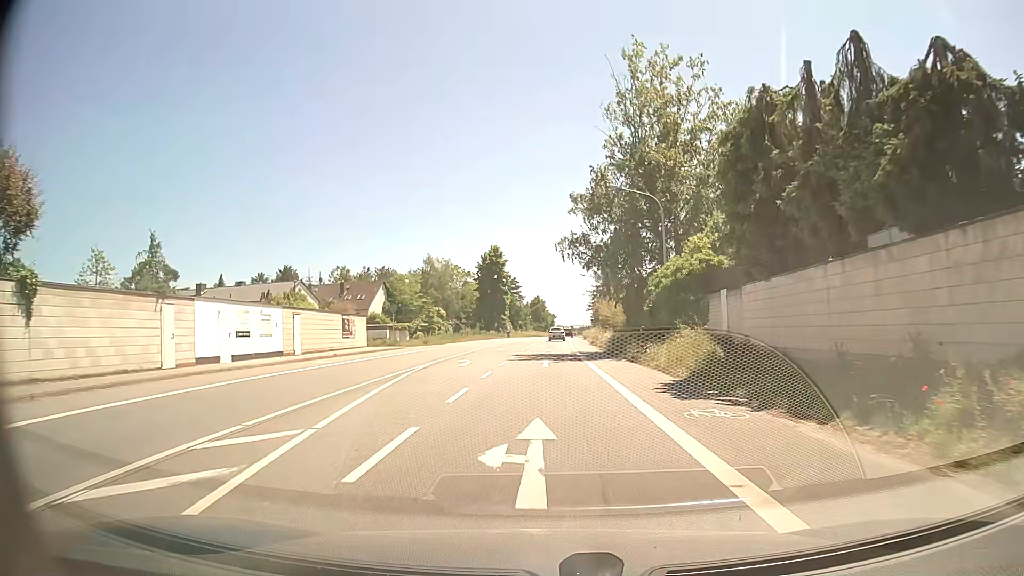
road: primary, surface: asphalt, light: Day
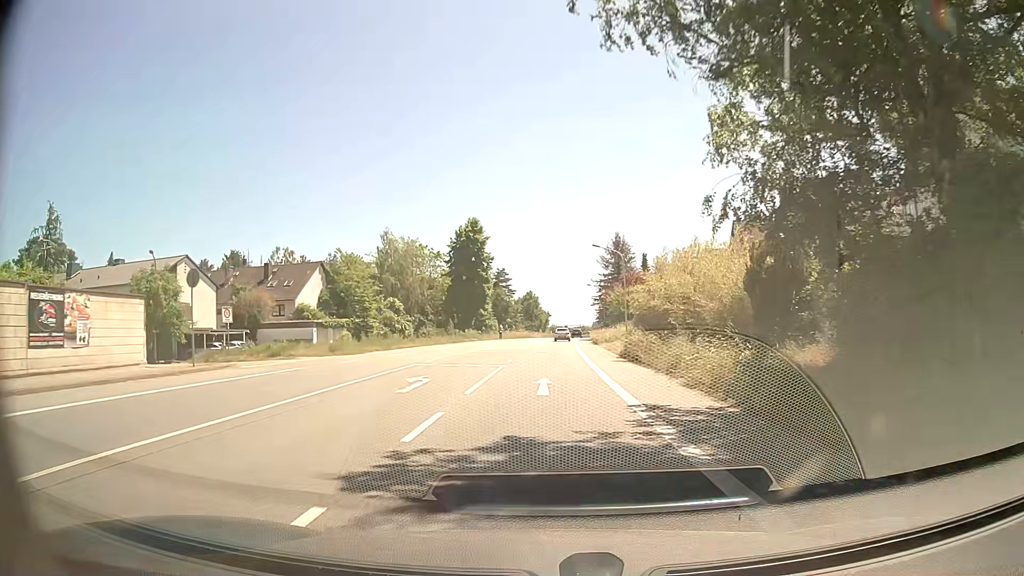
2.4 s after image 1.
(+0.2, +27.9) m; 0°
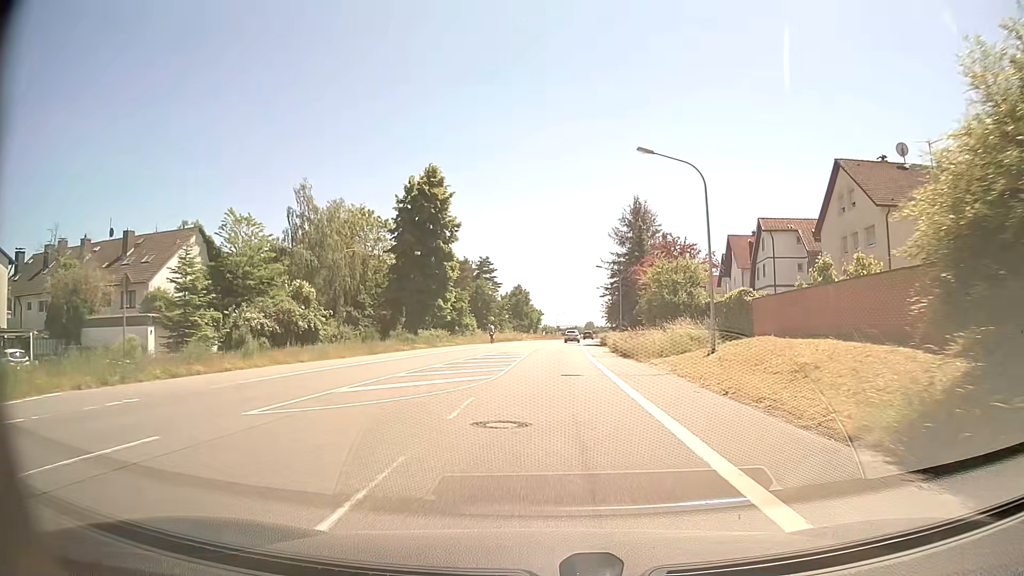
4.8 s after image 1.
(+0.4, +28.1) m; +1°
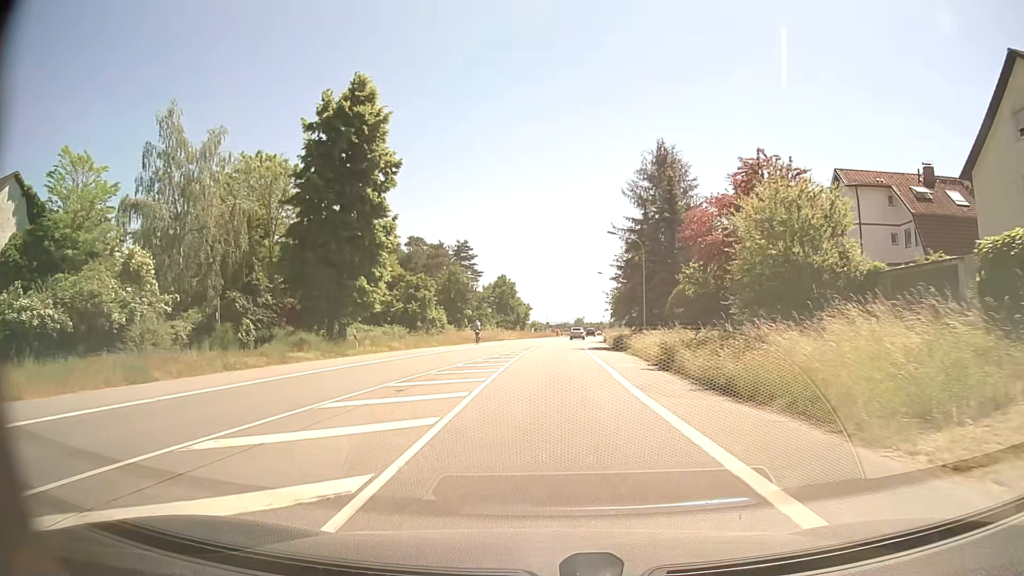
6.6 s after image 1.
(+0.2, +21.2) m; +1°
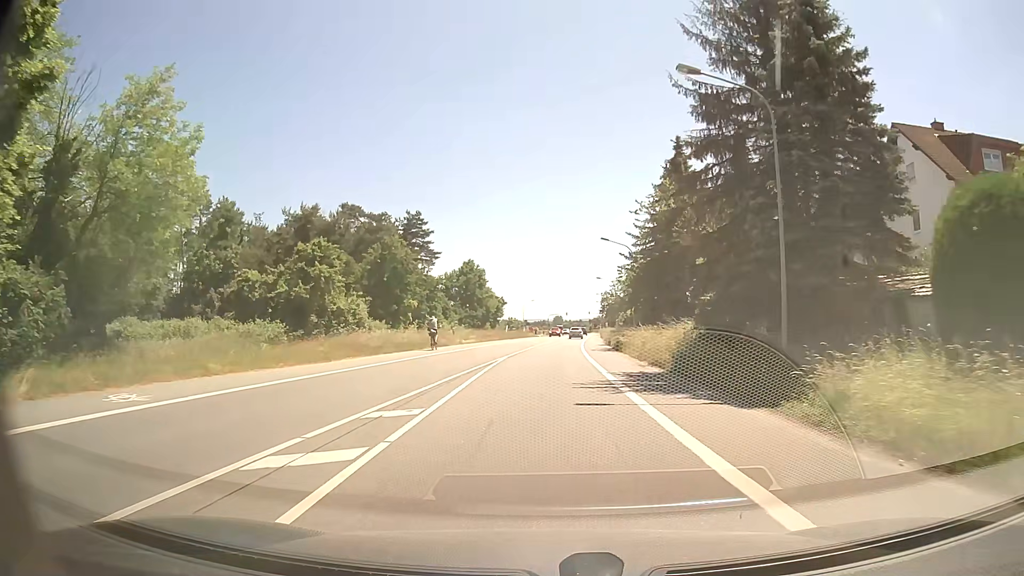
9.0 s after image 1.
(+0.5, +28.8) m; +2°
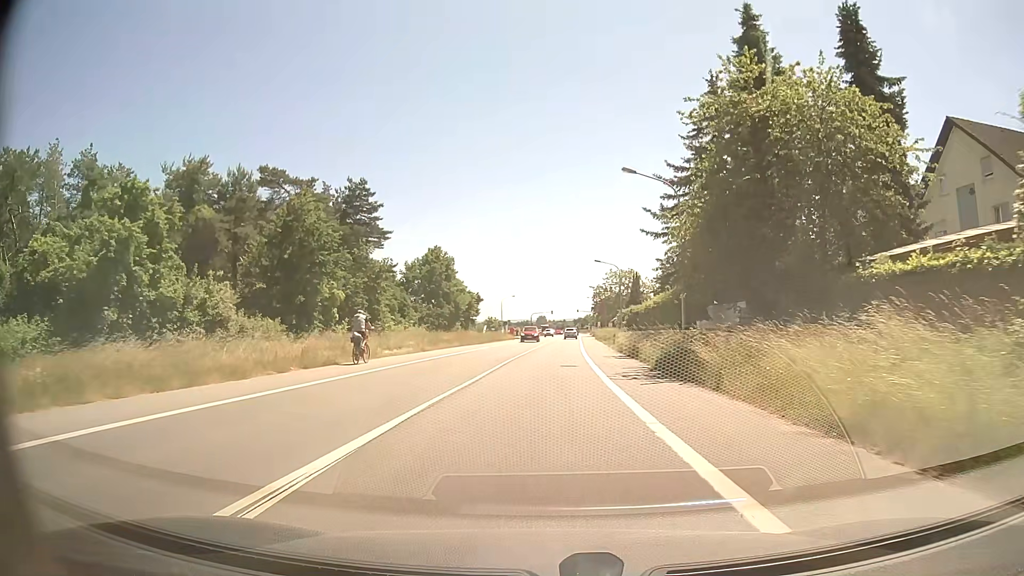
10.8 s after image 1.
(+0.3, +22.0) m; +1°
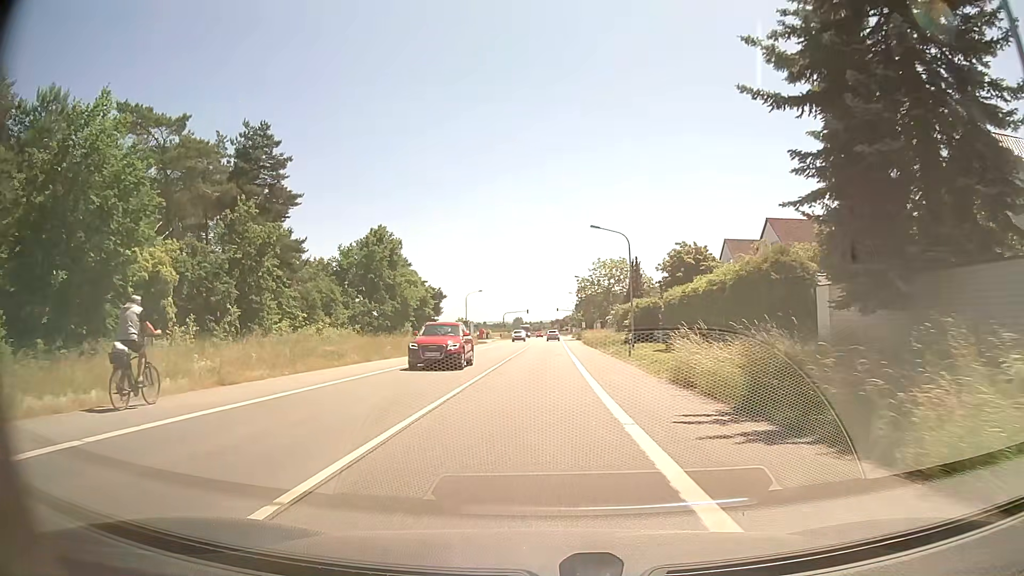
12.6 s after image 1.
(+0.6, +22.4) m; +2°
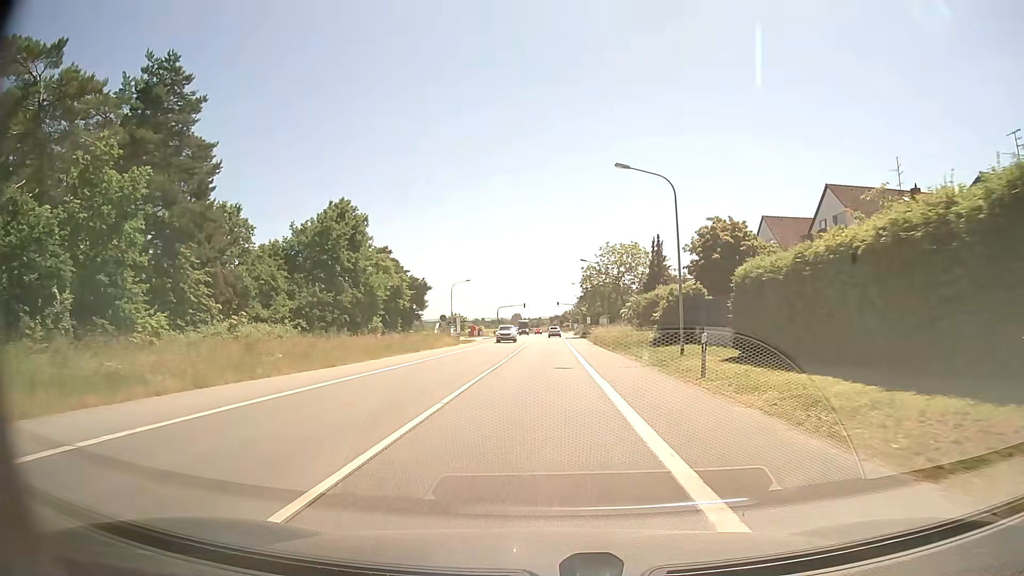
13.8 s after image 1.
(0.0, +15.2) m; +1°
(0, +10) (0, +20) (0, +30) (0, +40) (0, +50) (0, +60) (0, +70) (0, +80) (+1, +90) (+1, +100) m
